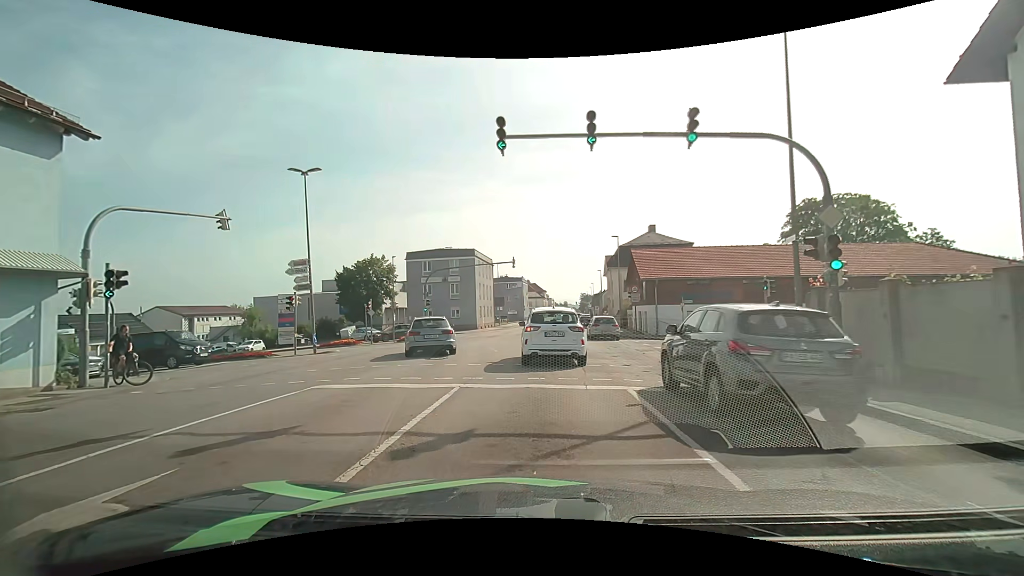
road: tertiary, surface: asphalt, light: Day
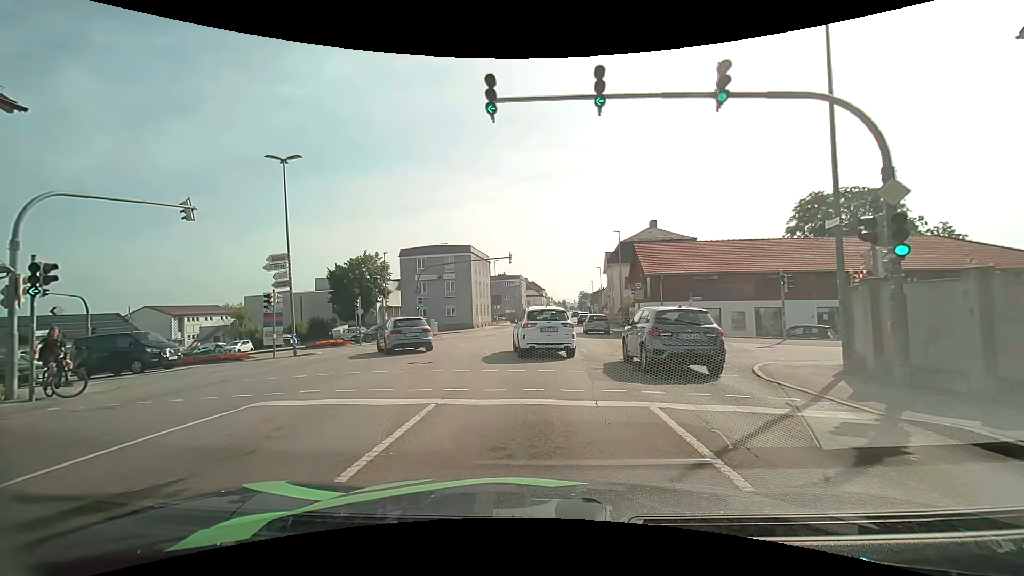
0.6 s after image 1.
(0.0, +2.2) m; +1°
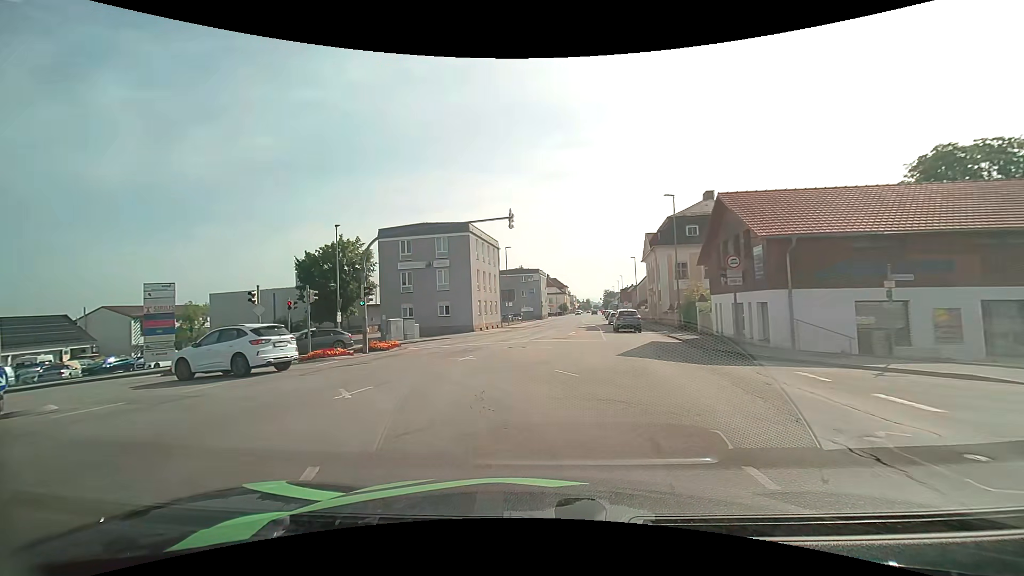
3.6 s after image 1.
(+0.3, +15.5) m; -2°
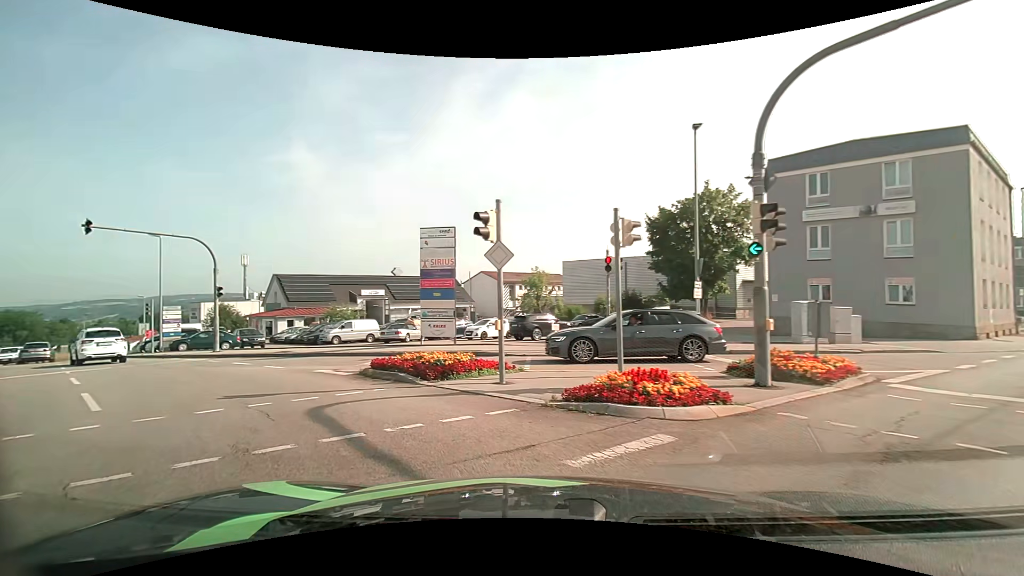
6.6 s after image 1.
(-4.1, +14.8) m; -39°
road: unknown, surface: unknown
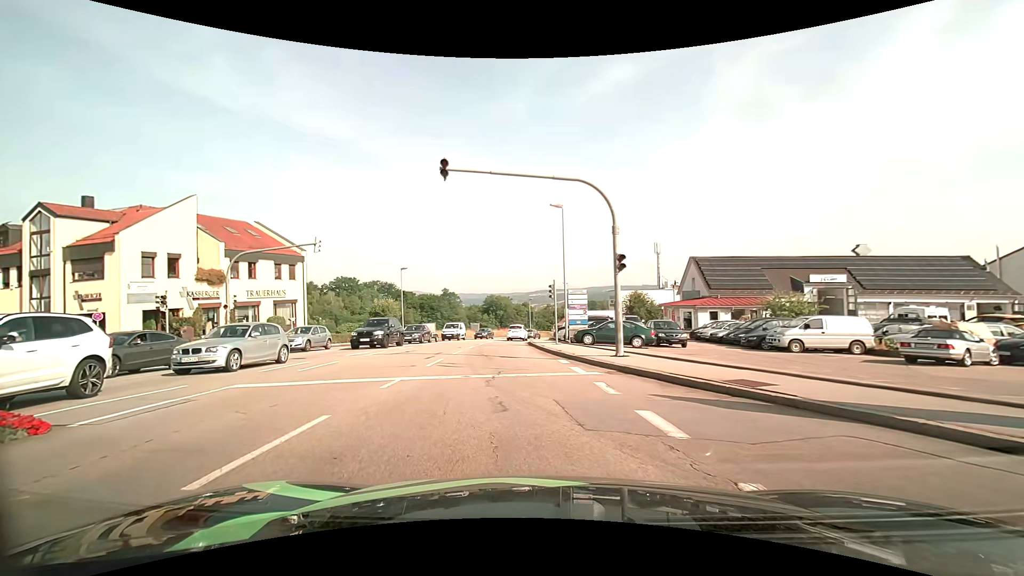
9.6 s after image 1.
(-5.5, +11.7) m; -46°
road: tertiary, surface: asphalt
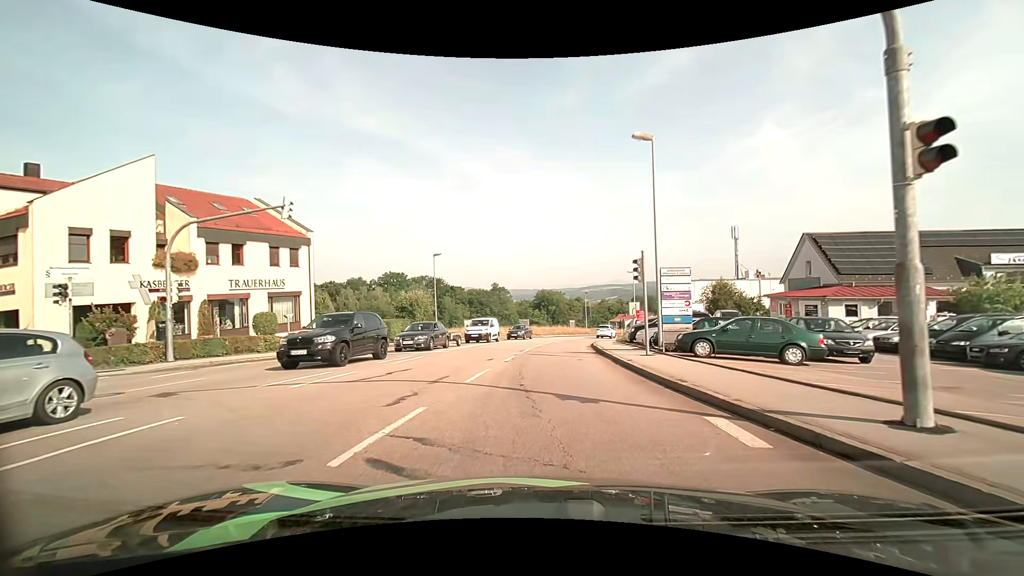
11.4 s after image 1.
(-0.6, +10.3) m; -5°
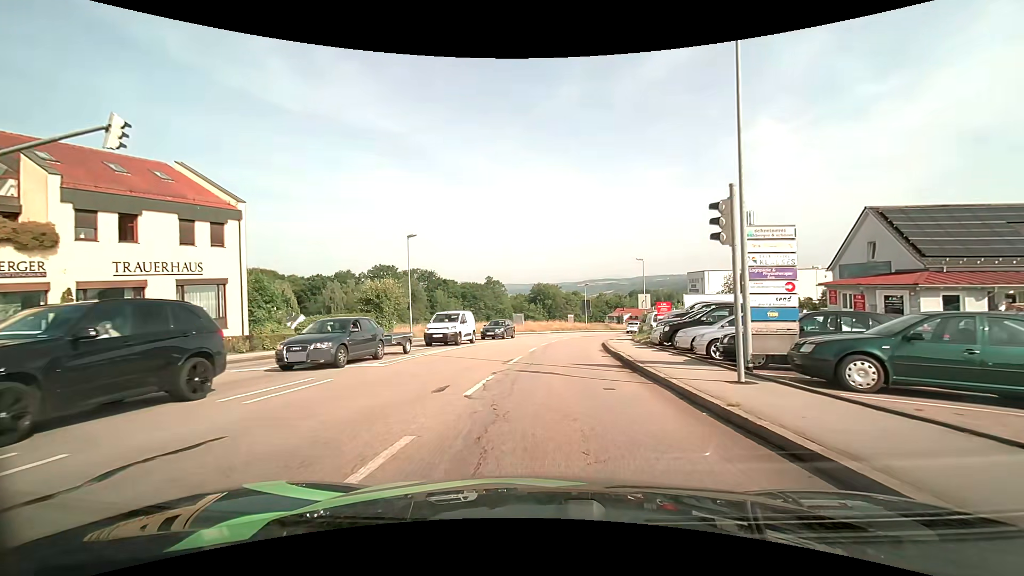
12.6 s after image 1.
(0.0, +8.1) m; 0°
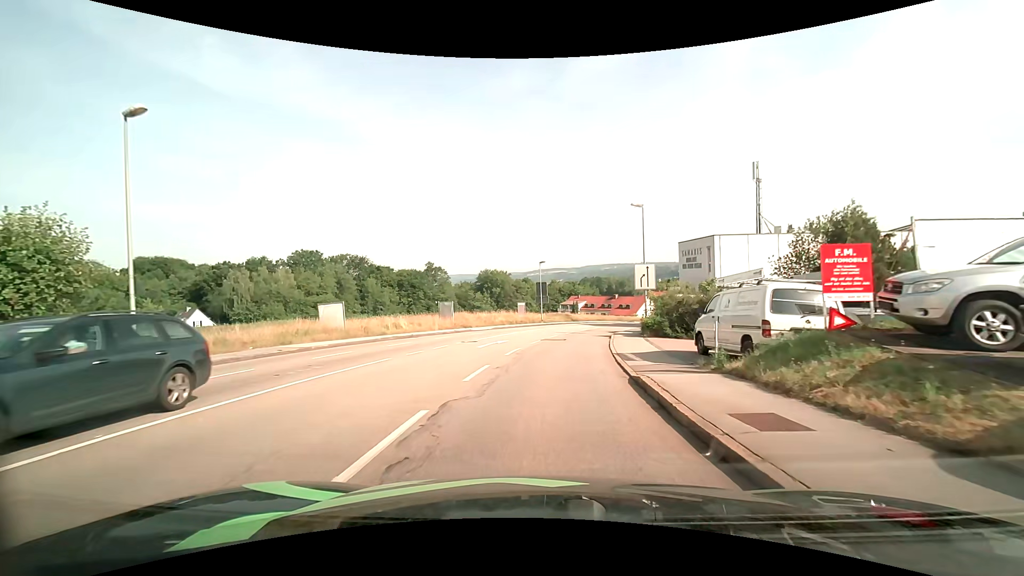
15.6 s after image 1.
(+1.3, +22.6) m; +6°
(0, +10) (+1, +20) (+2, +30) (+4, +40) (+7, +49) (+10, +59) (+13, +68) (+17, +78) (+21, +87) (+26, +96) m
